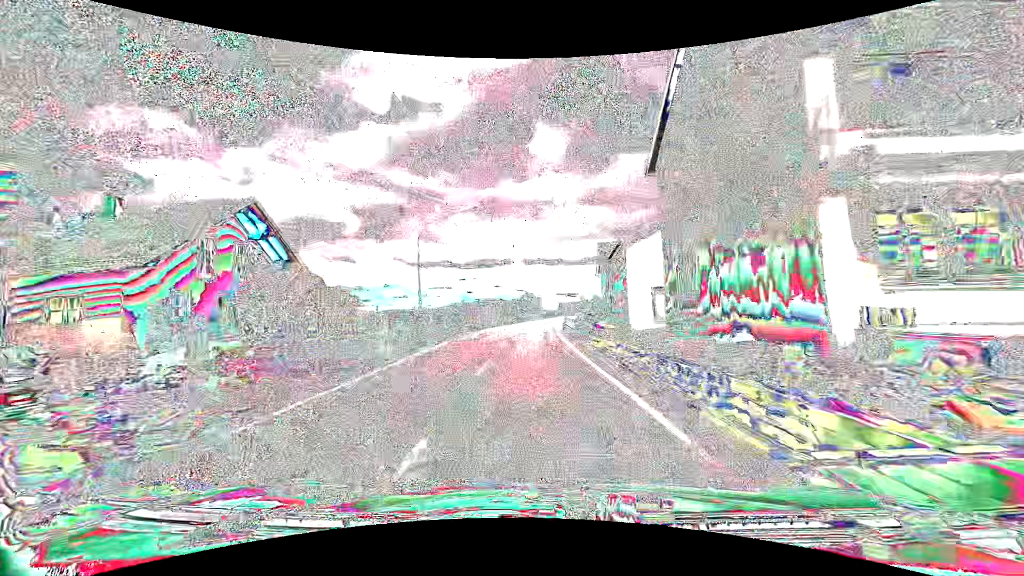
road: secondary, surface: asphalt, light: Day
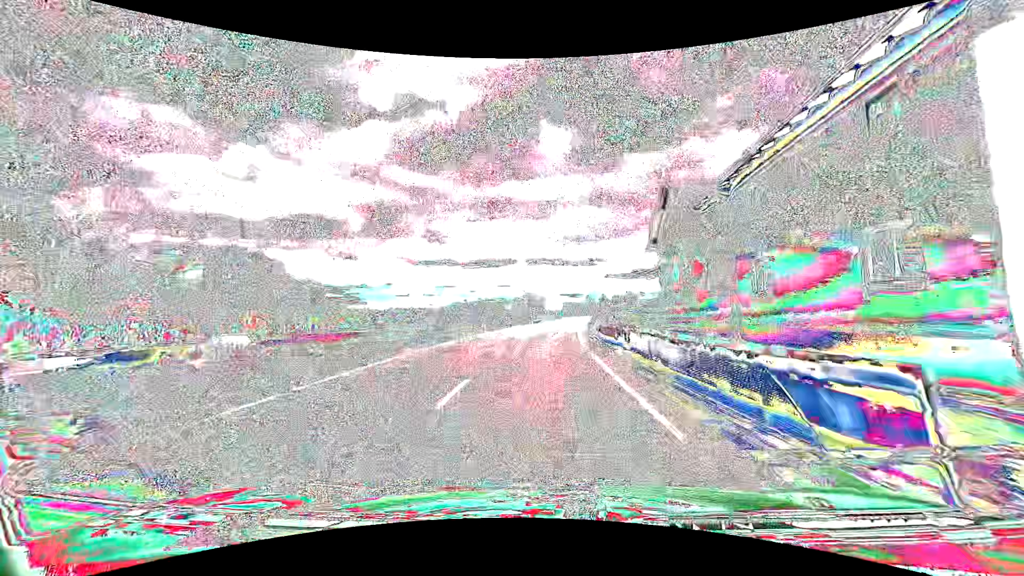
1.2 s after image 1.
(-0.3, +23.2) m; 0°
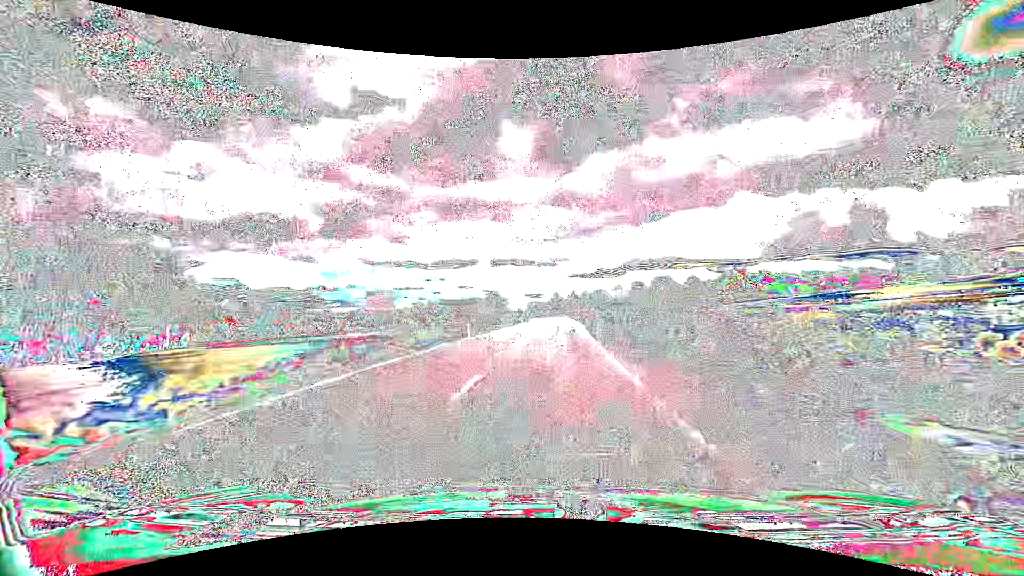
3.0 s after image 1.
(+1.0, +35.6) m; +4°
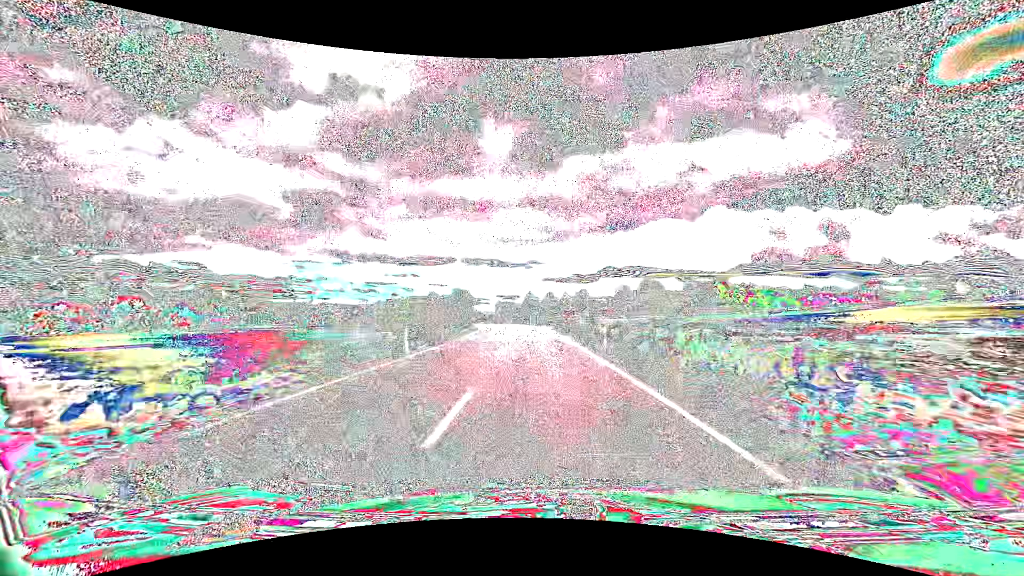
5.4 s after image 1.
(+1.6, +49.7) m; +3°
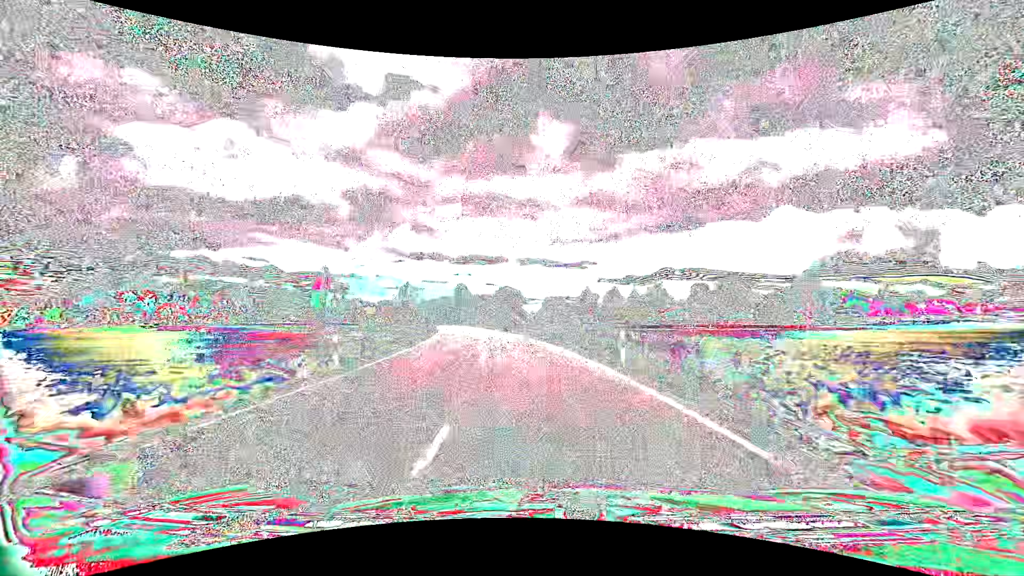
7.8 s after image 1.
(-1.7, +50.4) m; -6°
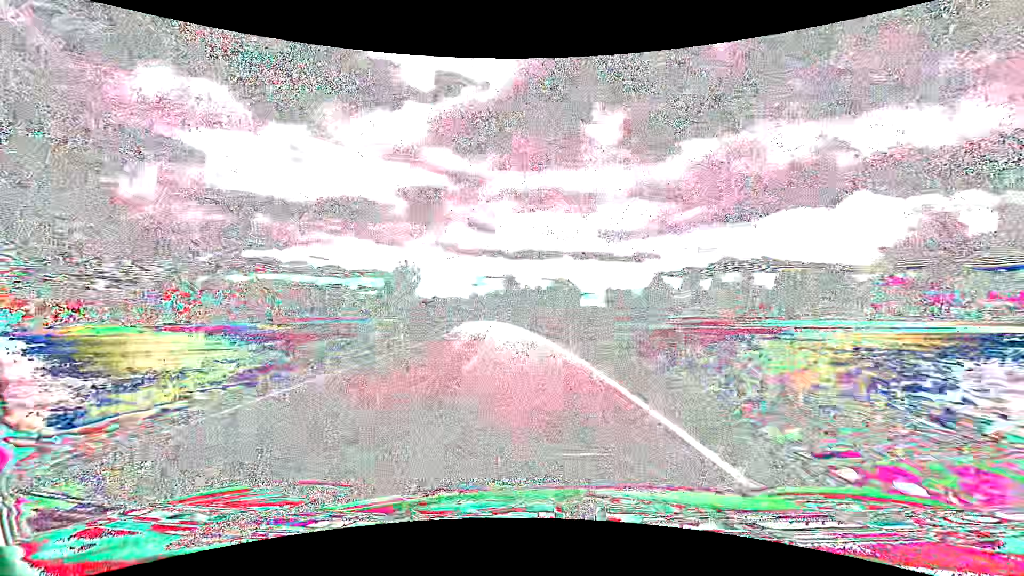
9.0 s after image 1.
(-1.4, +25.4) m; -6°
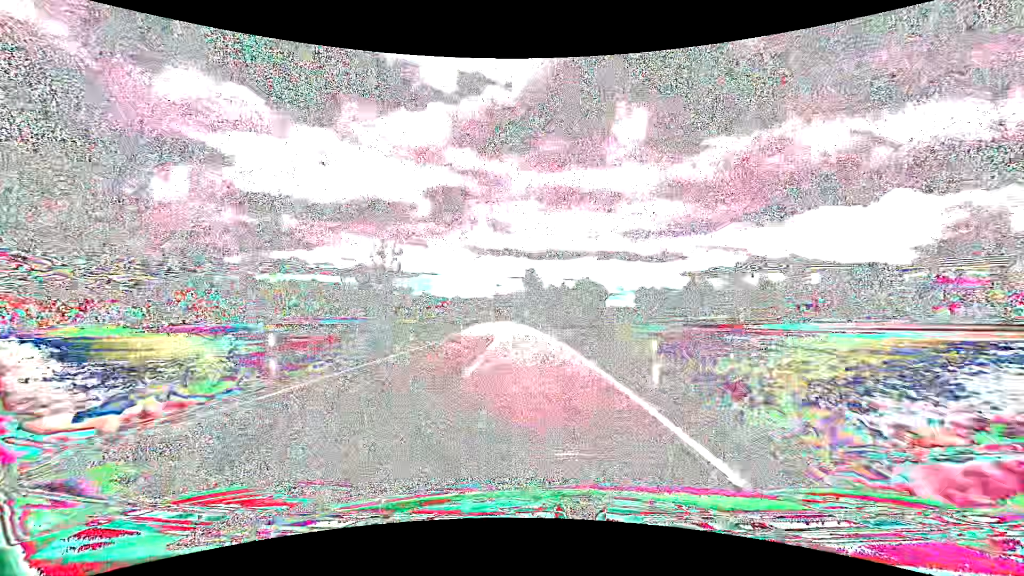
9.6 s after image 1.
(-0.3, +12.9) m; -3°
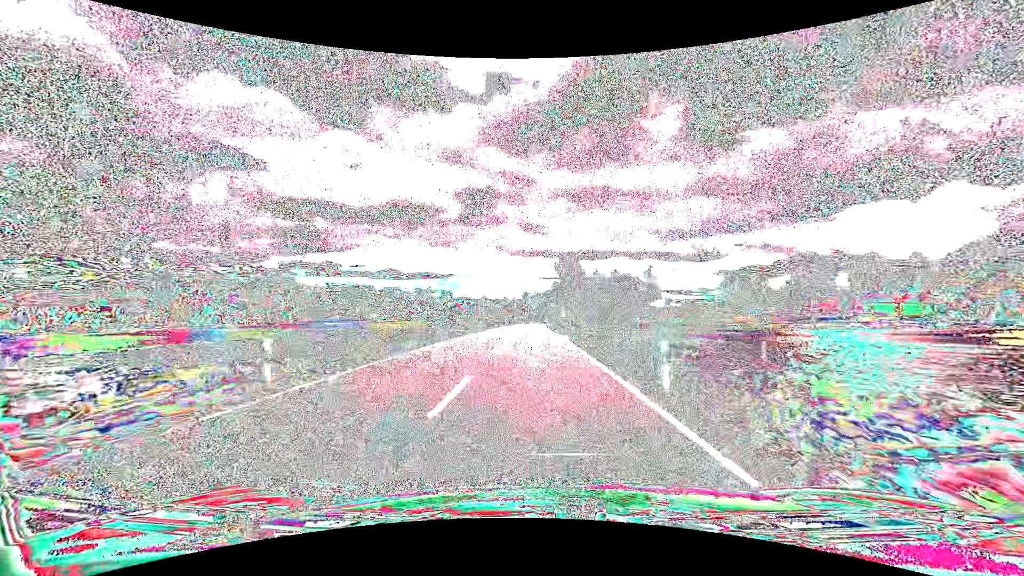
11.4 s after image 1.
(-1.6, +39.3) m; -4°
(0, +10) (0, +20) (0, +30) (0, +40) (0, +50) (0, +60) (0, +70) (0, +80) (0, +90) (0, +100) m
